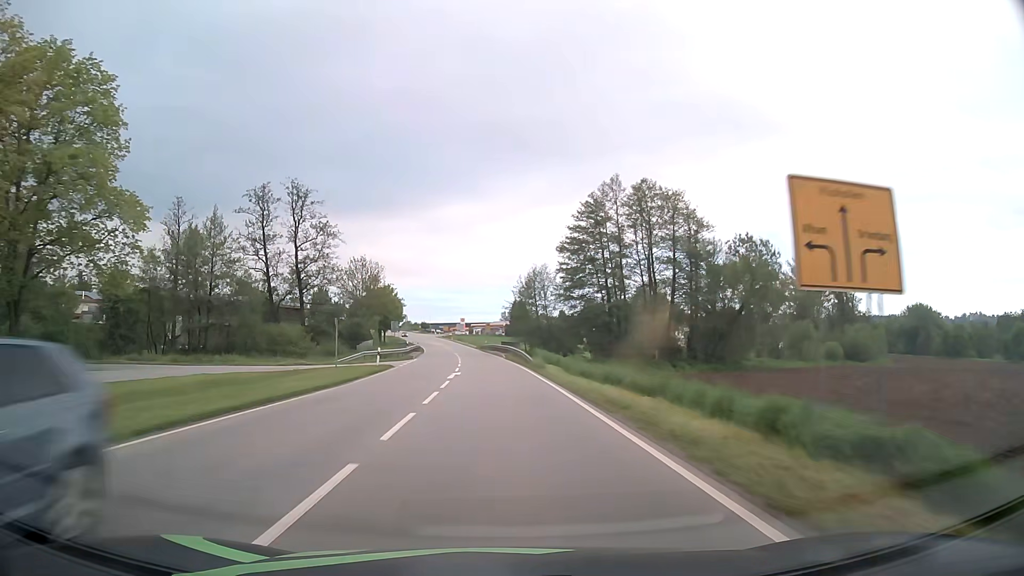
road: secondary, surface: asphalt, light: Day
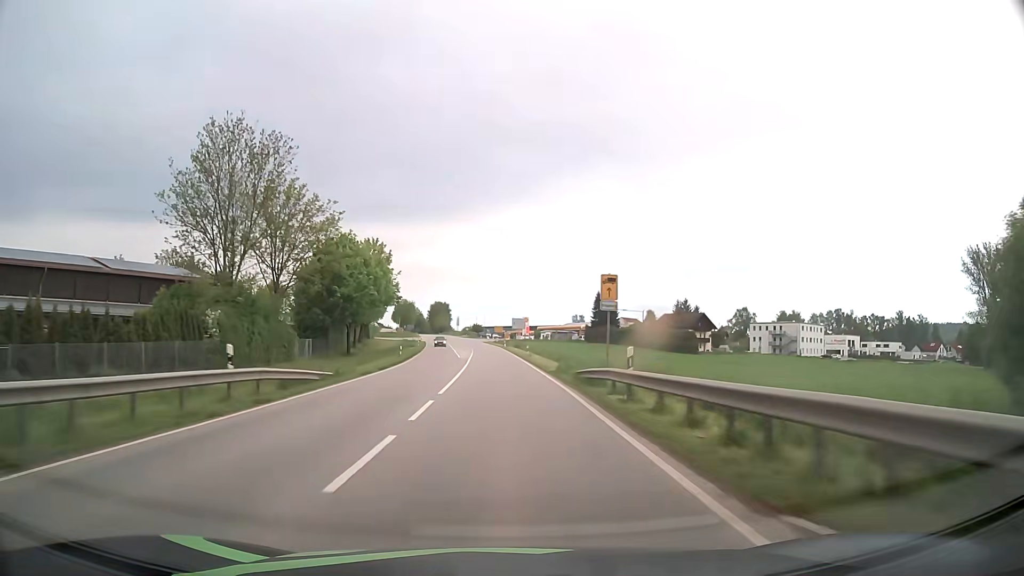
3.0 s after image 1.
(-4.2, +75.4) m; -6°
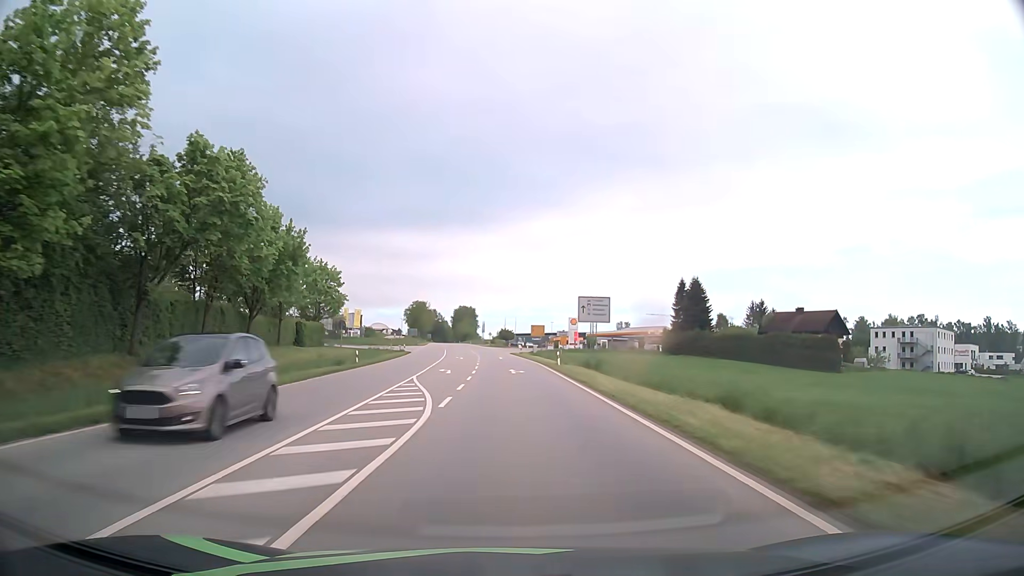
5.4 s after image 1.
(-1.8, +60.5) m; -3°
(0, +10) (0, +20) (0, +30) (-1, +40) (-1, +50) (-1, +60) (-2, +70) (-2, +80) (-3, +90) (-3, +100) m
